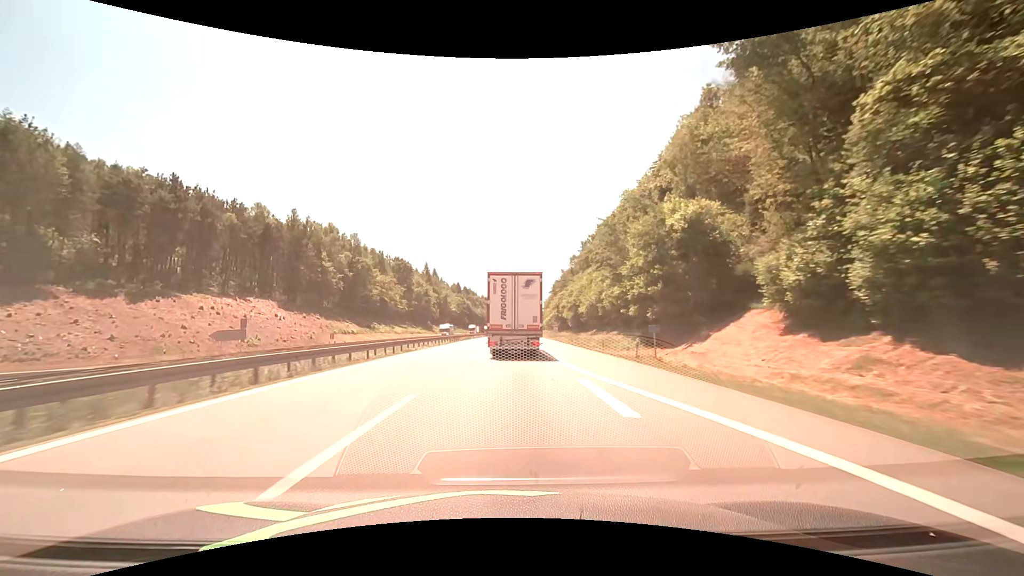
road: motorway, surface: asphalt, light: Day
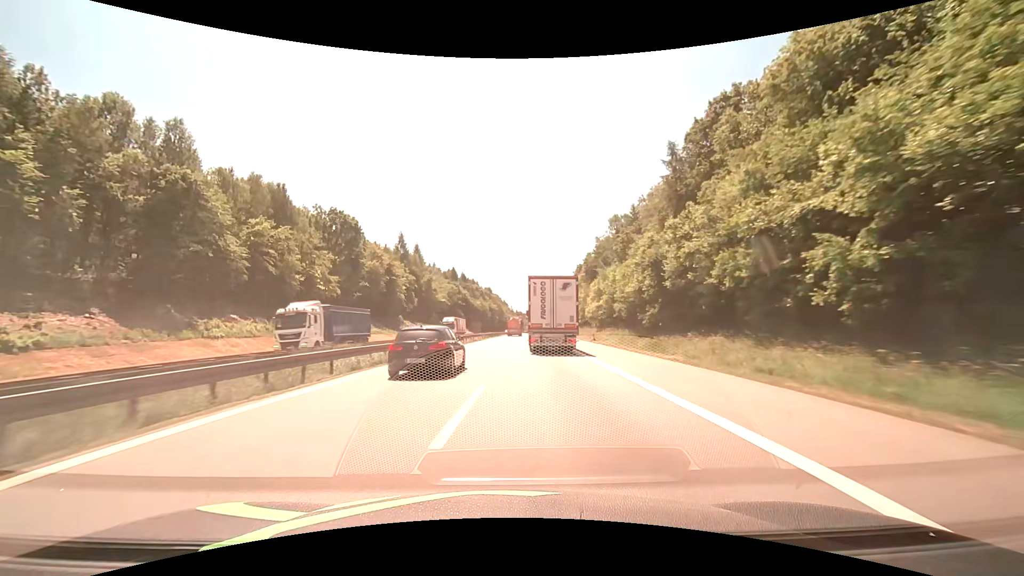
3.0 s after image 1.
(-0.1, +70.3) m; -1°
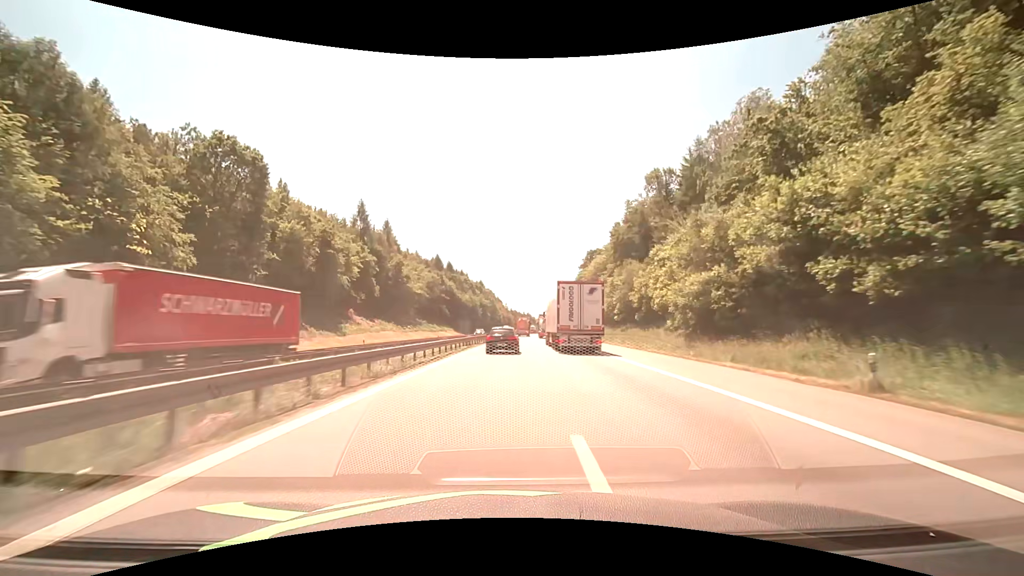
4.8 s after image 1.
(-0.1, +41.7) m; 0°
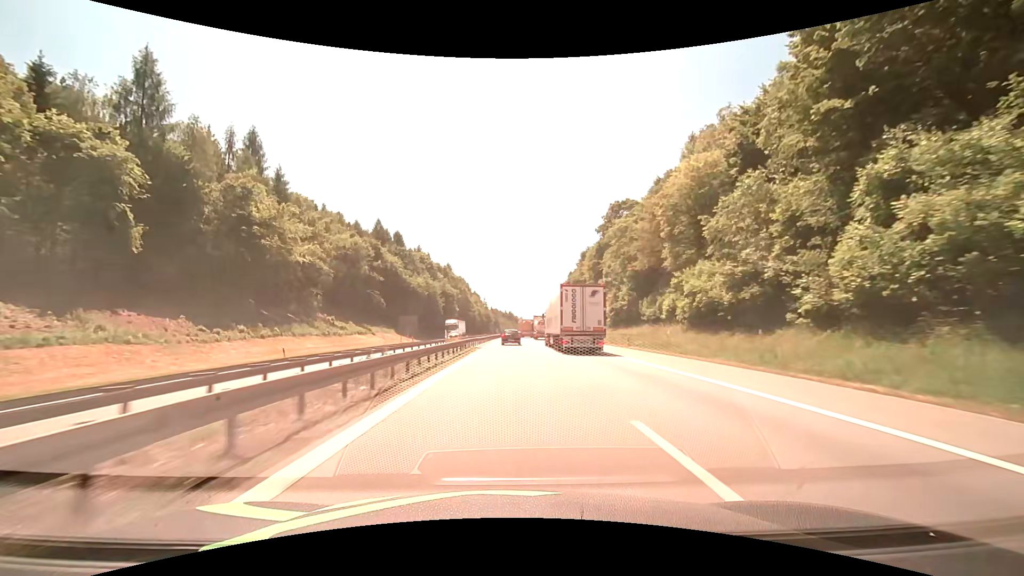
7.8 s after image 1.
(+1.8, +70.8) m; +2°
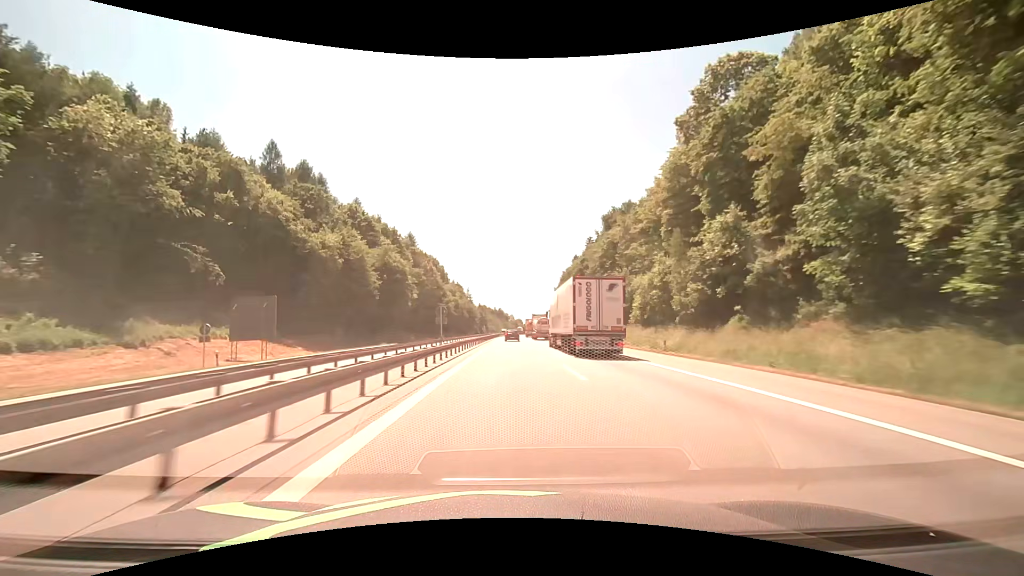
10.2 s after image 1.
(+0.5, +60.9) m; +1°
(0, +10) (0, +20) (0, +30) (0, +40) (0, +50) (0, +60) (0, +70) (0, +80) (+1, +90) (+1, +100) m
